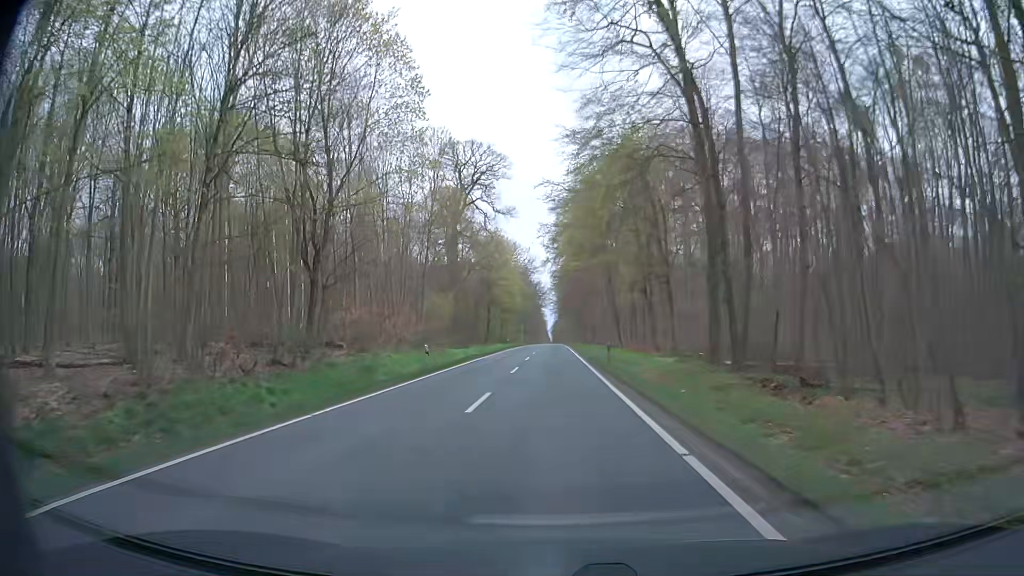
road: secondary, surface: asphalt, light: Day
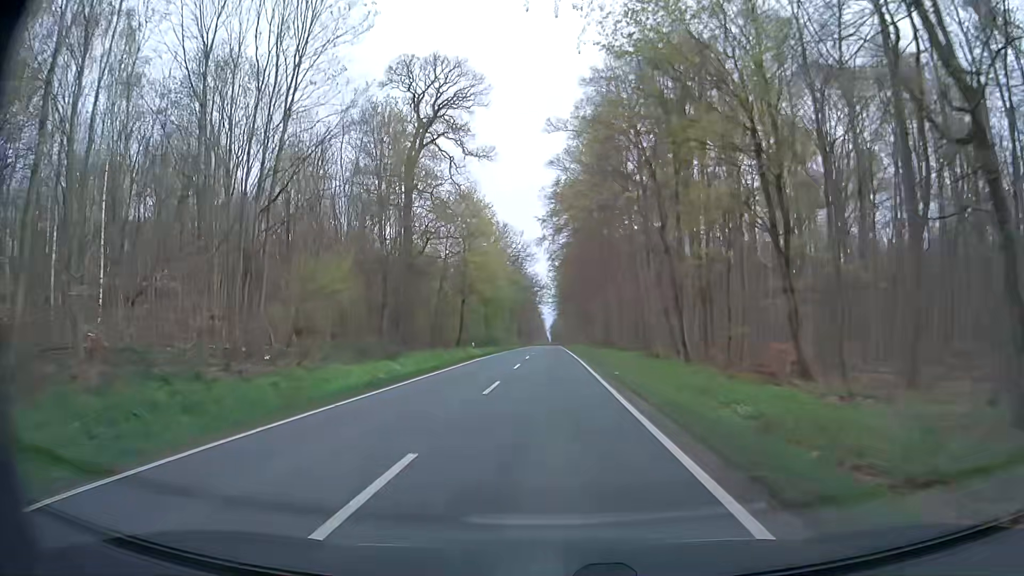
(-0.1, +32.2) m; 0°
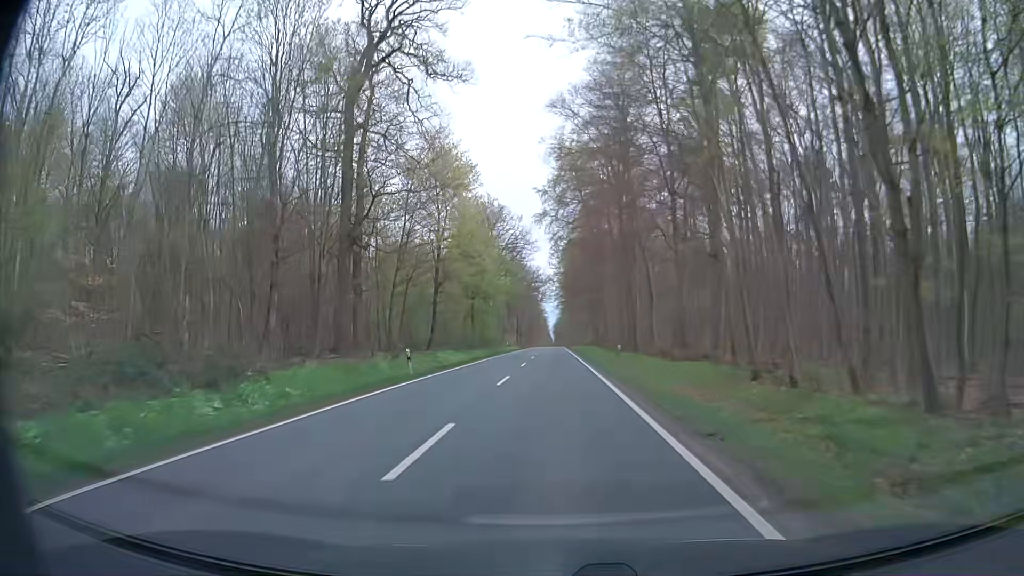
(-0.1, +21.5) m; -1°
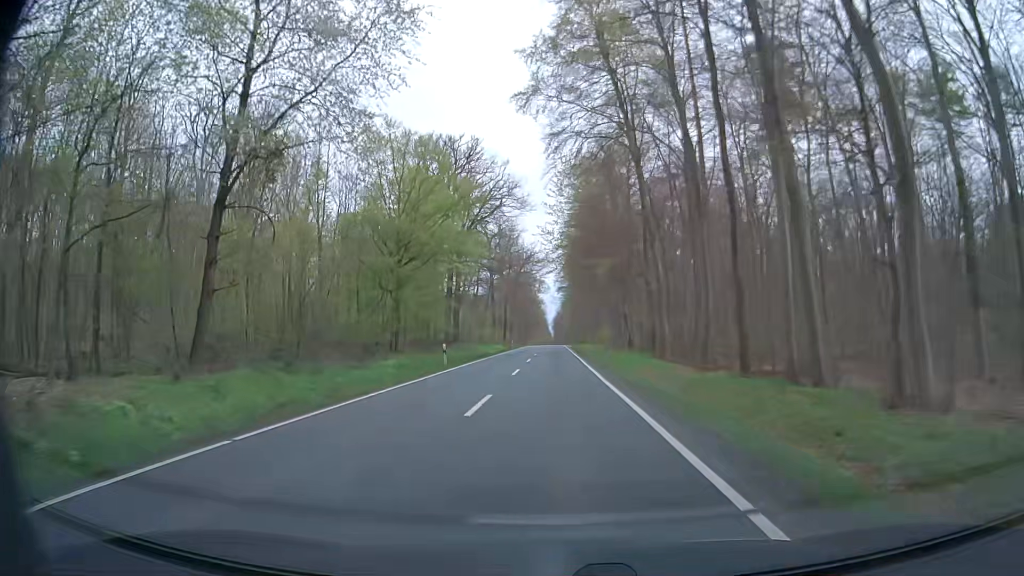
(+0.2, +43.1) m; 0°
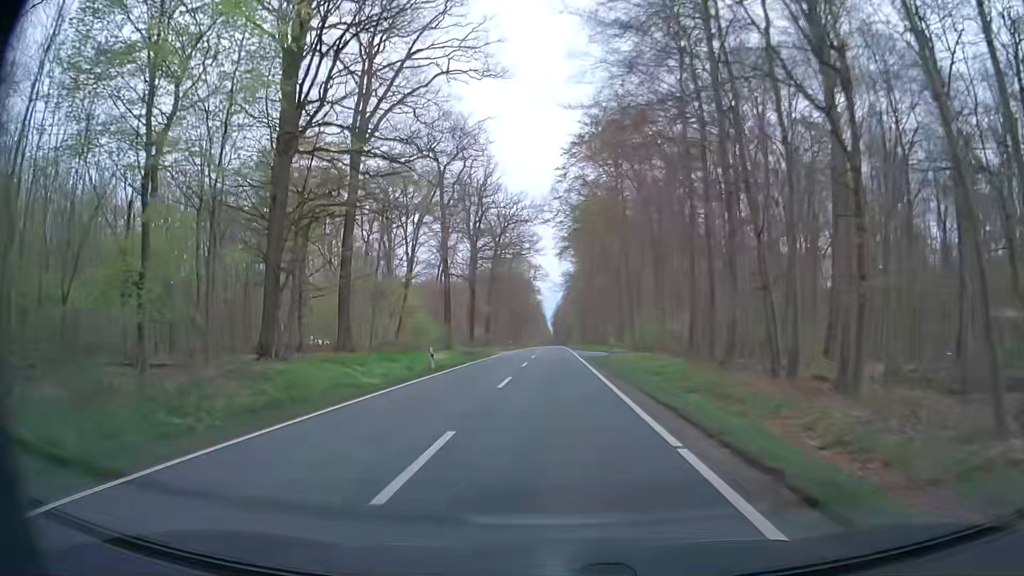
(-0.3, +54.1) m; -1°
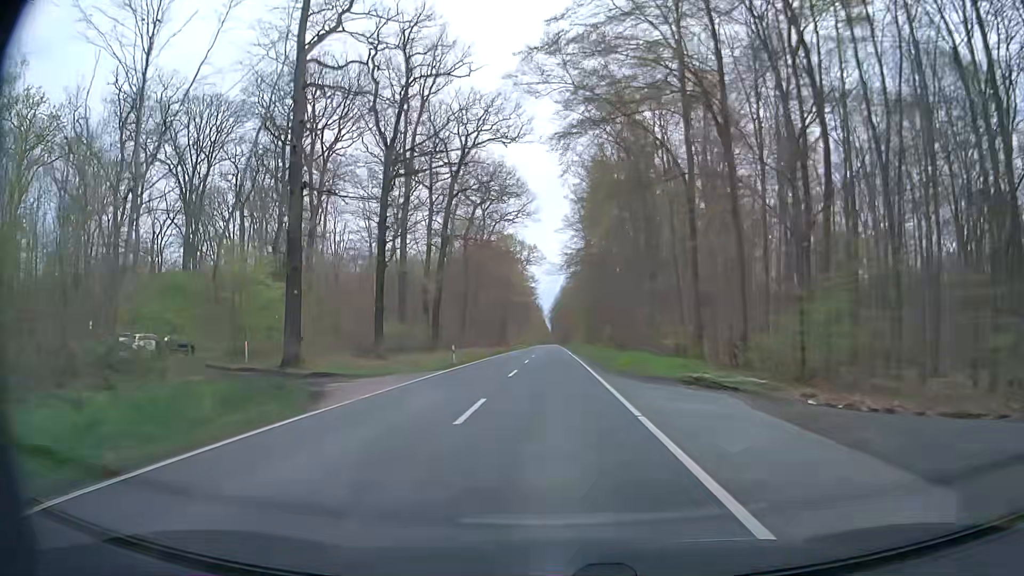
(+0.5, +43.2) m; +1°
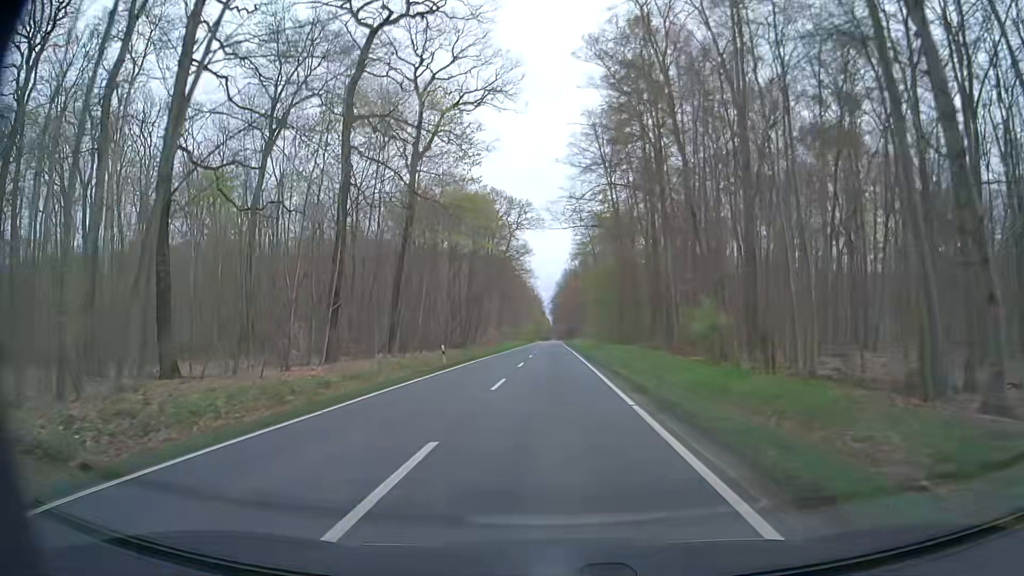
(0.0, +54.1) m; 0°
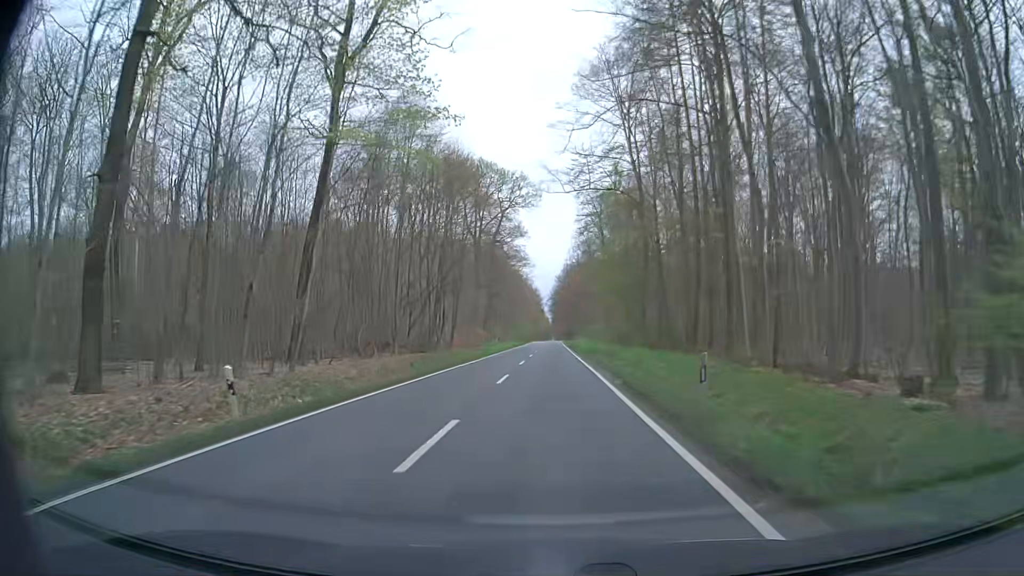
(0.0, +21.7) m; 0°
(0, +10) (0, +20) (0, +30) (0, +40) (0, +50) (0, +60) (0, +70) (0, +80) (0, +90) (0, +100) m
